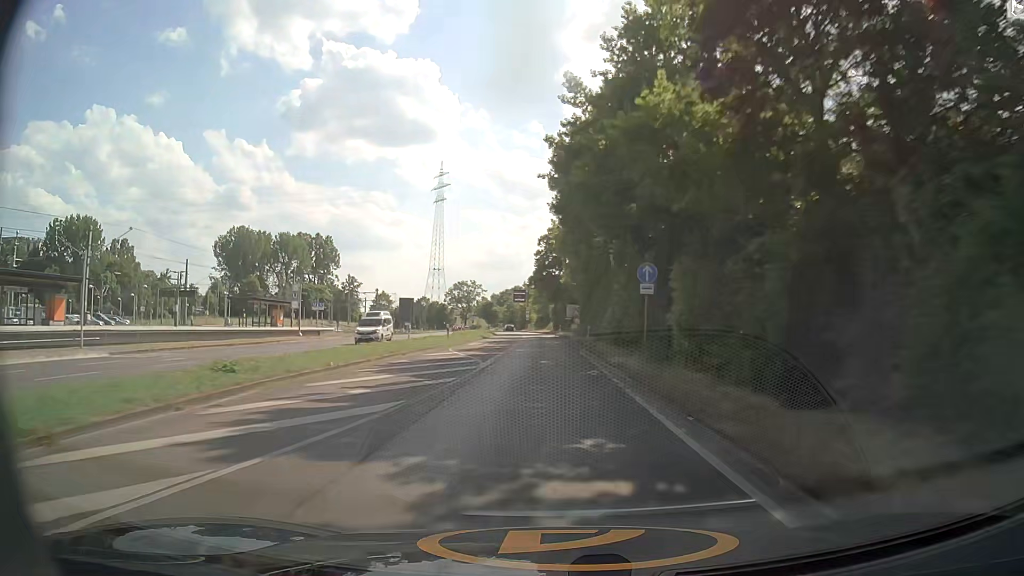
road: secondary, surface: asphalt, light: Day
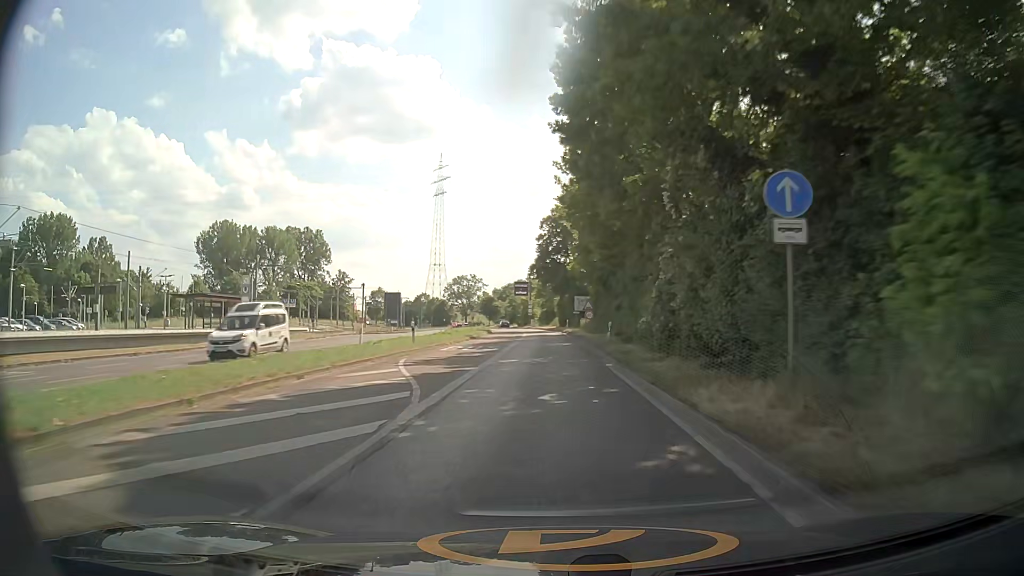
(0.0, +11.7) m; 0°
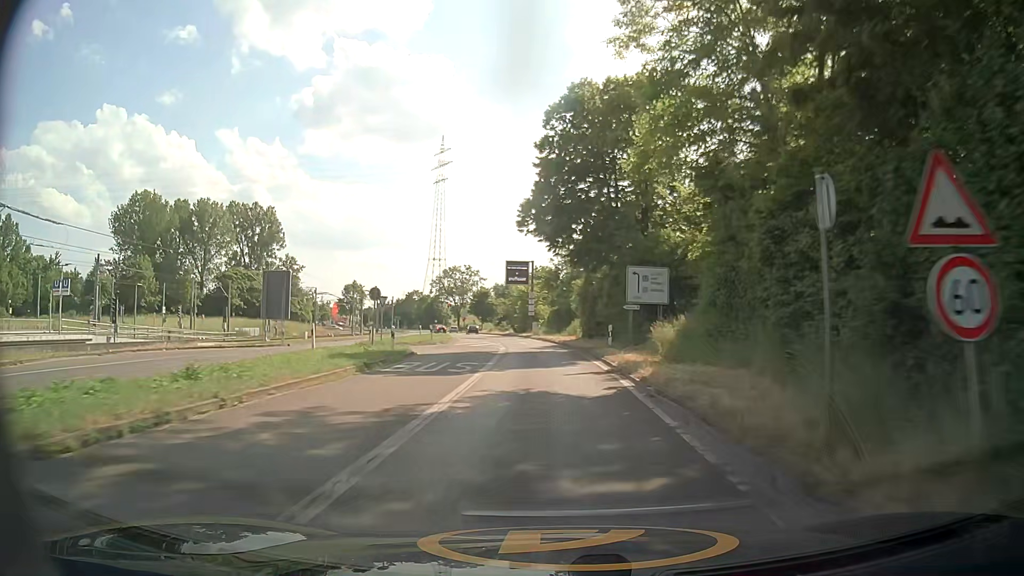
(-0.2, +41.5) m; -1°
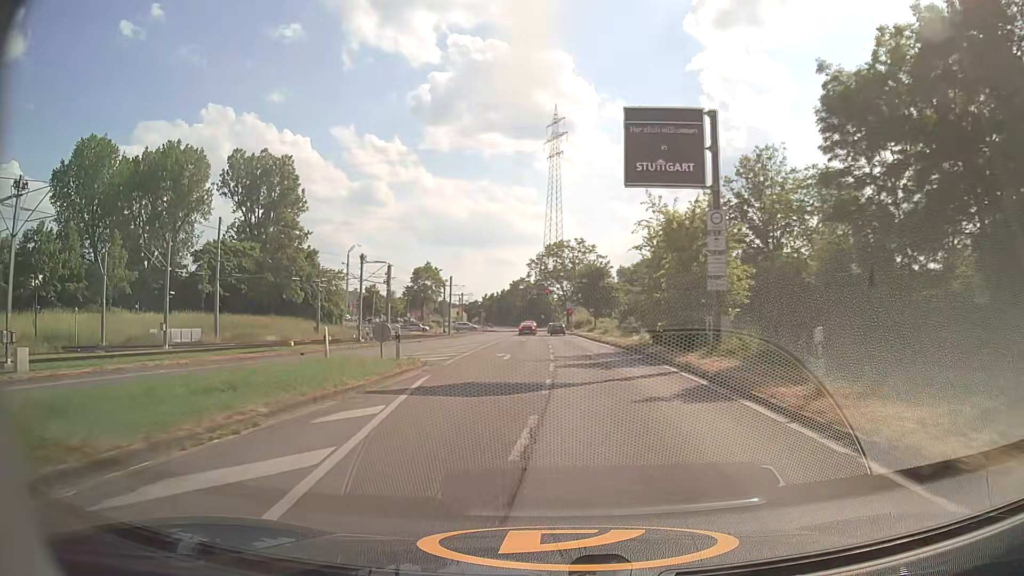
(-2.7, +48.4) m; -10°
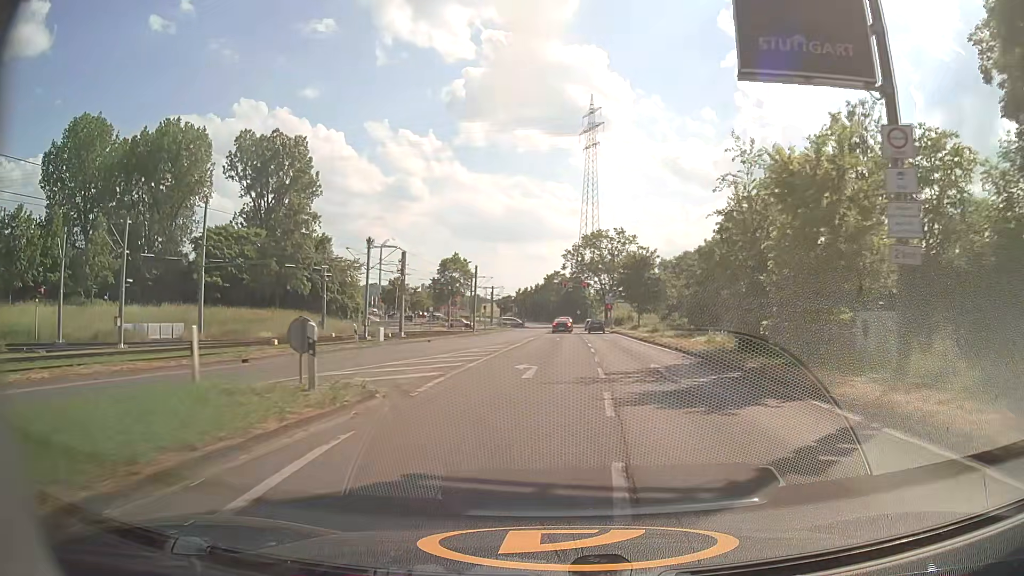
(-0.3, +9.1) m; -3°
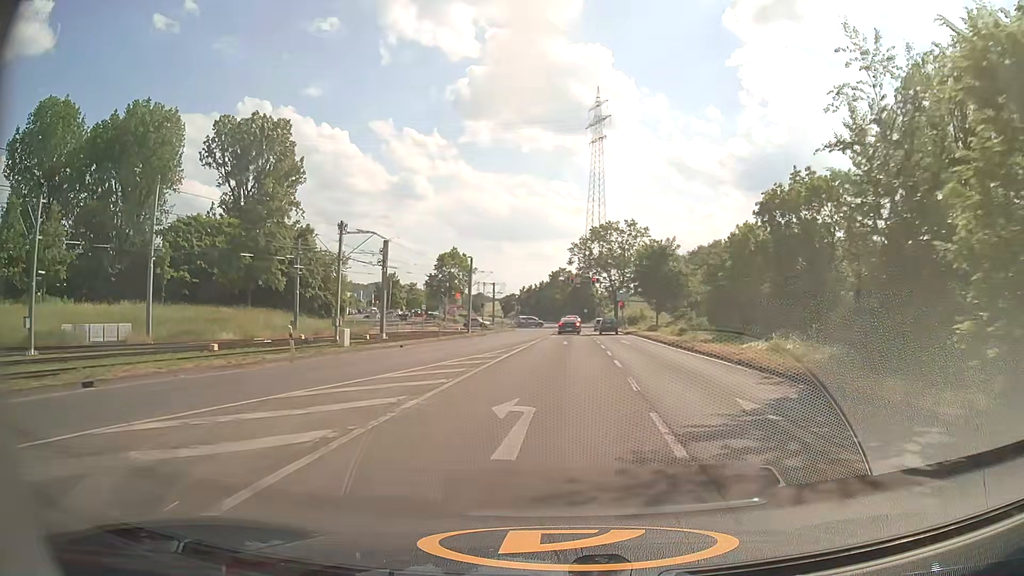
(0.0, +8.6) m; 0°
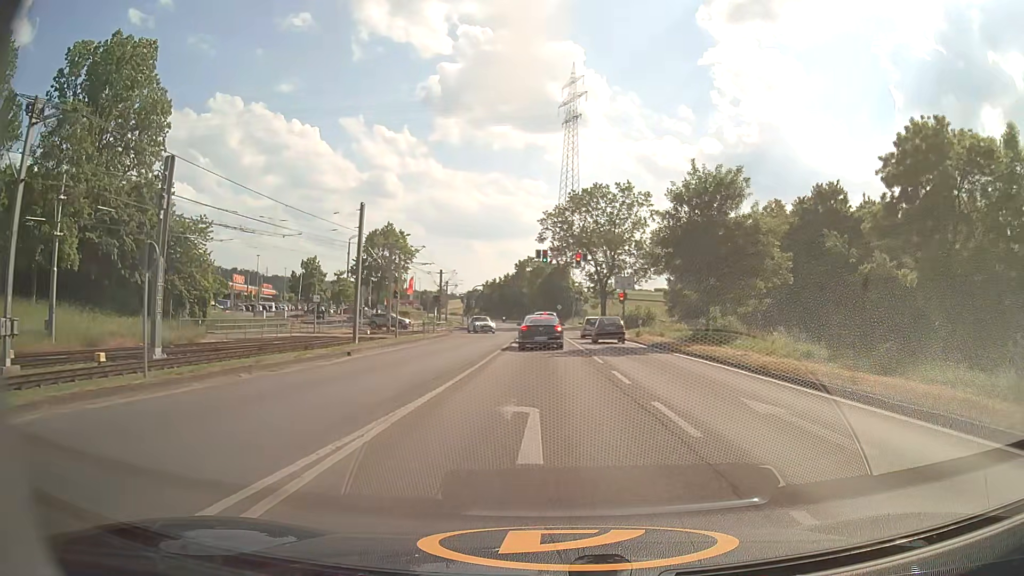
(+0.5, +28.5) m; +3°
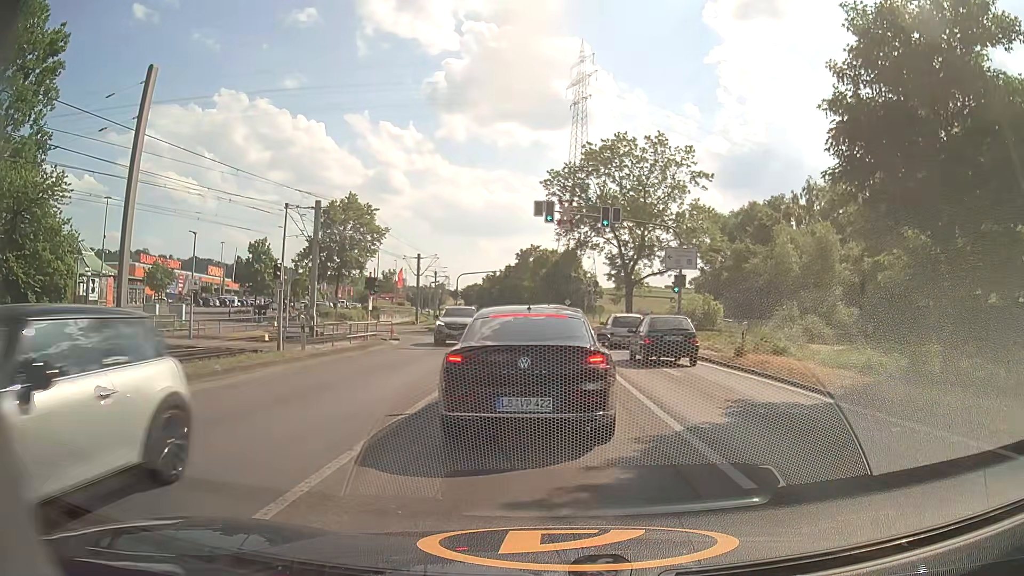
(-0.1, +19.4) m; -1°
